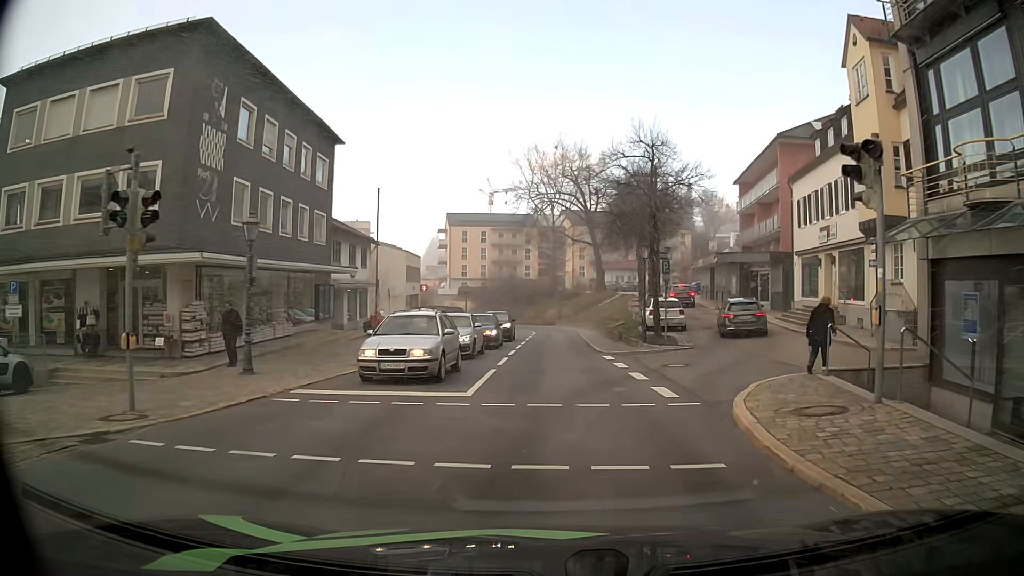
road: secondary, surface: asphalt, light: Day
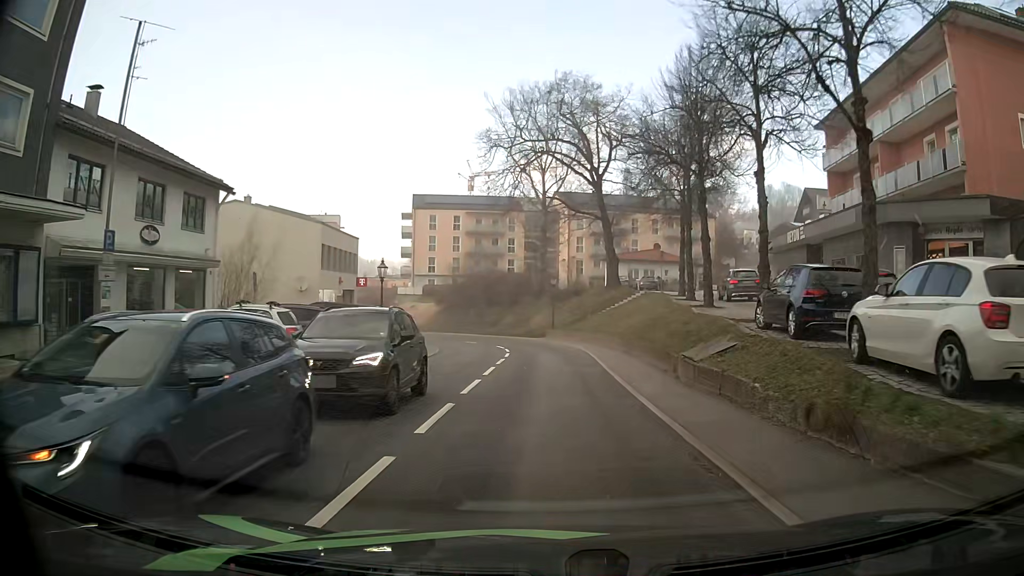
(+0.2, +23.9) m; 0°
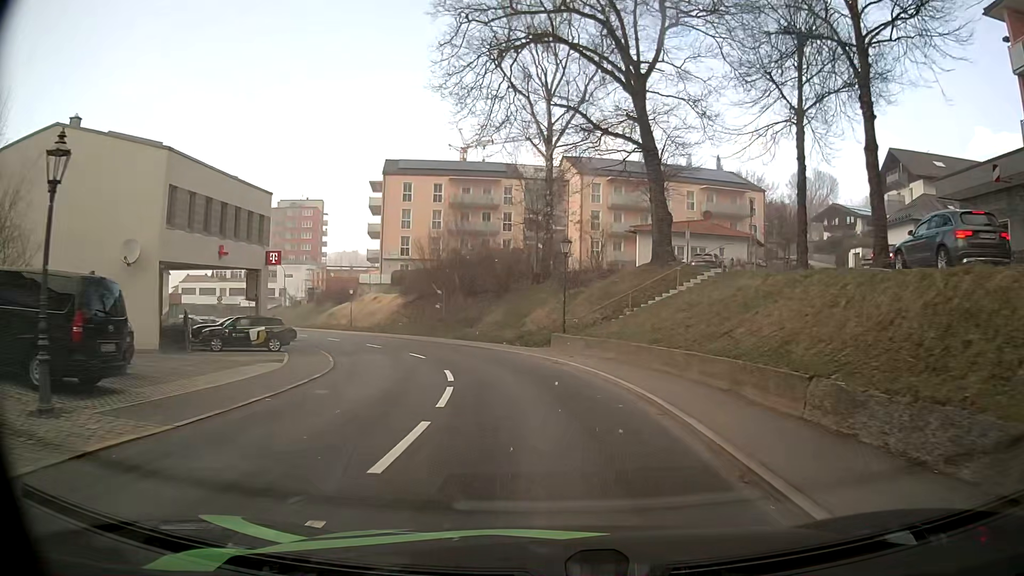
(0.0, +20.4) m; 0°
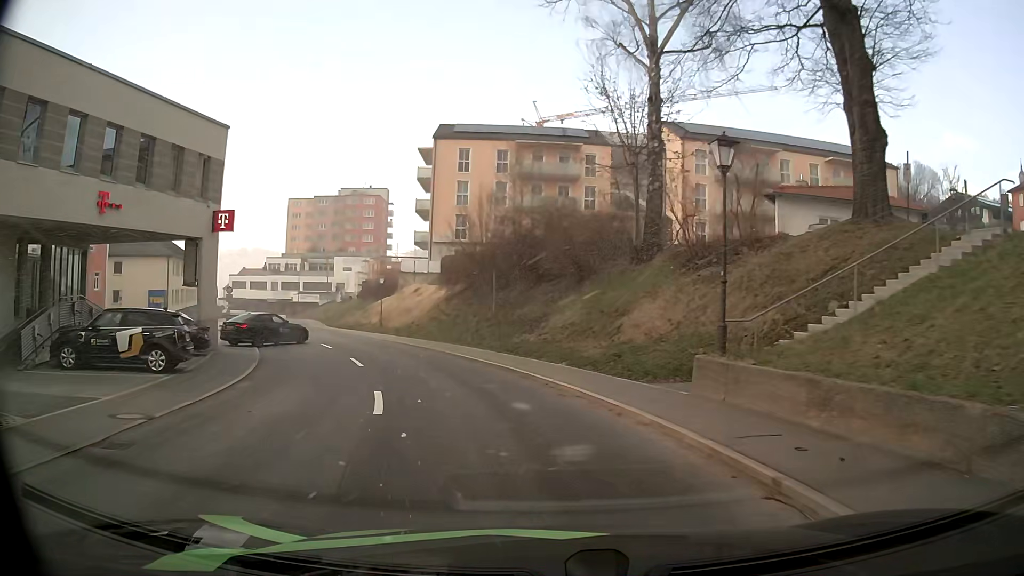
(-0.6, +14.8) m; -7°
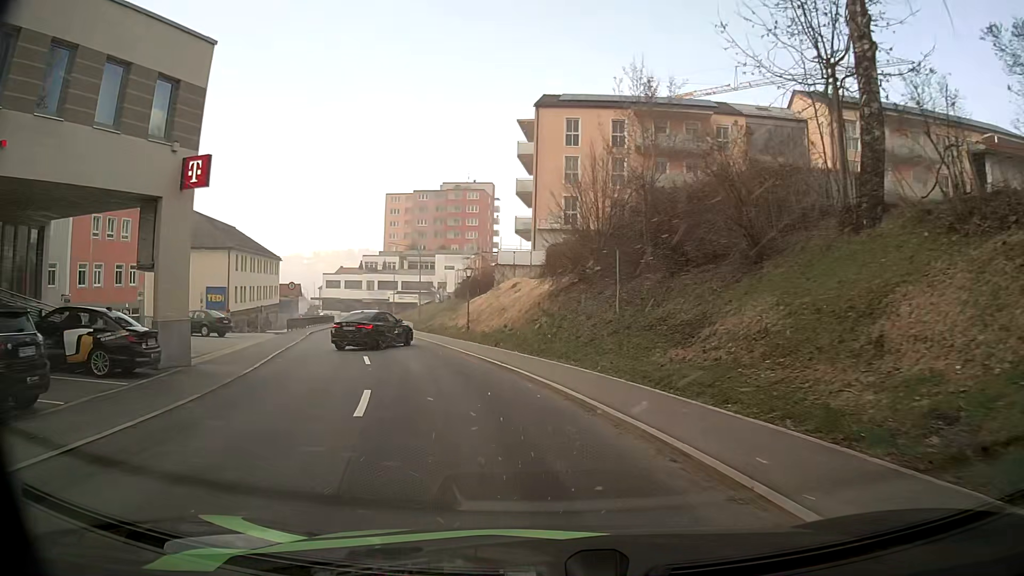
(-0.7, +9.6) m; -9°
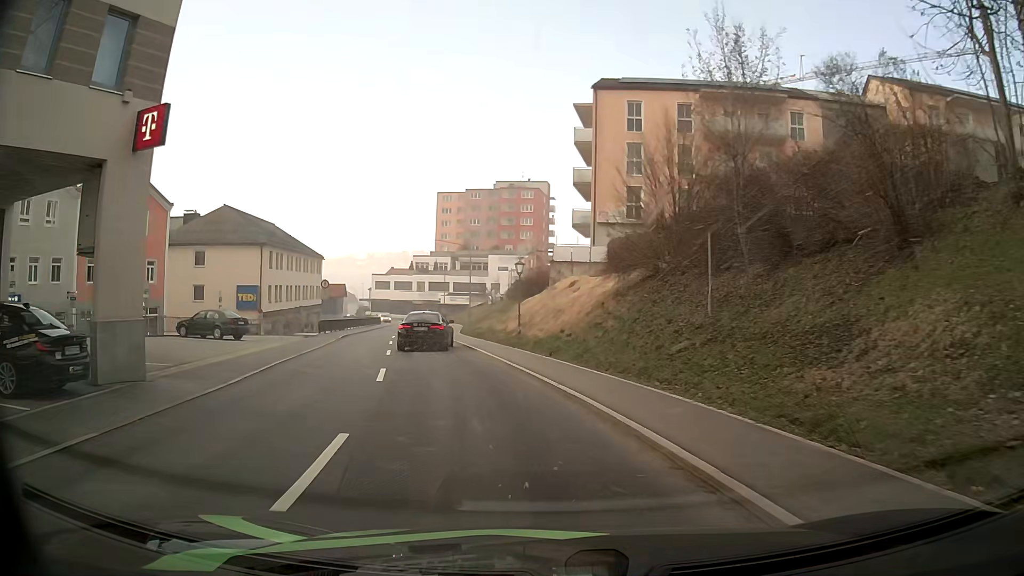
(-0.2, +4.7) m; -5°
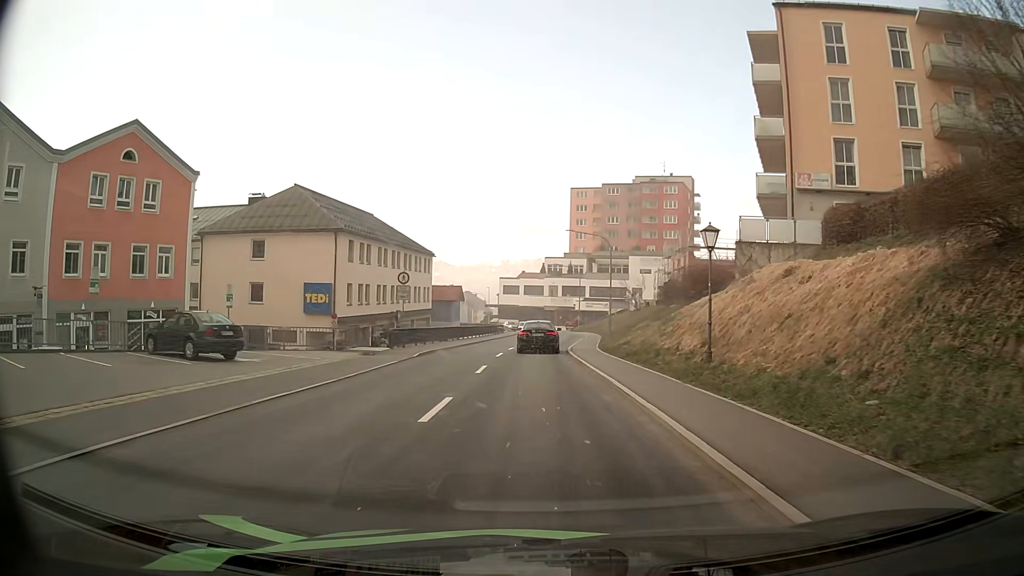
(-1.6, +13.9) m; -12°
